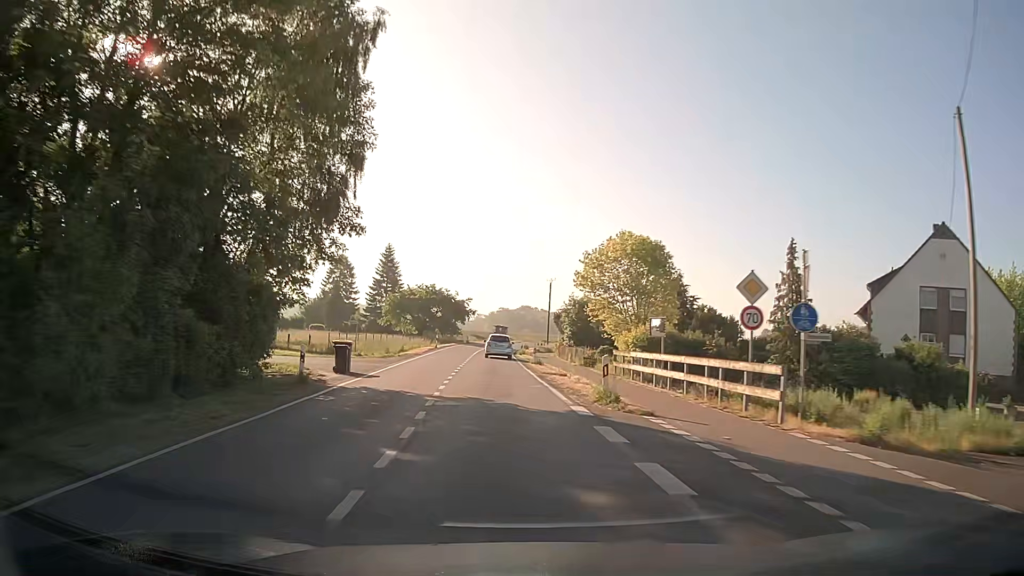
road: secondary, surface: asphalt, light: Day
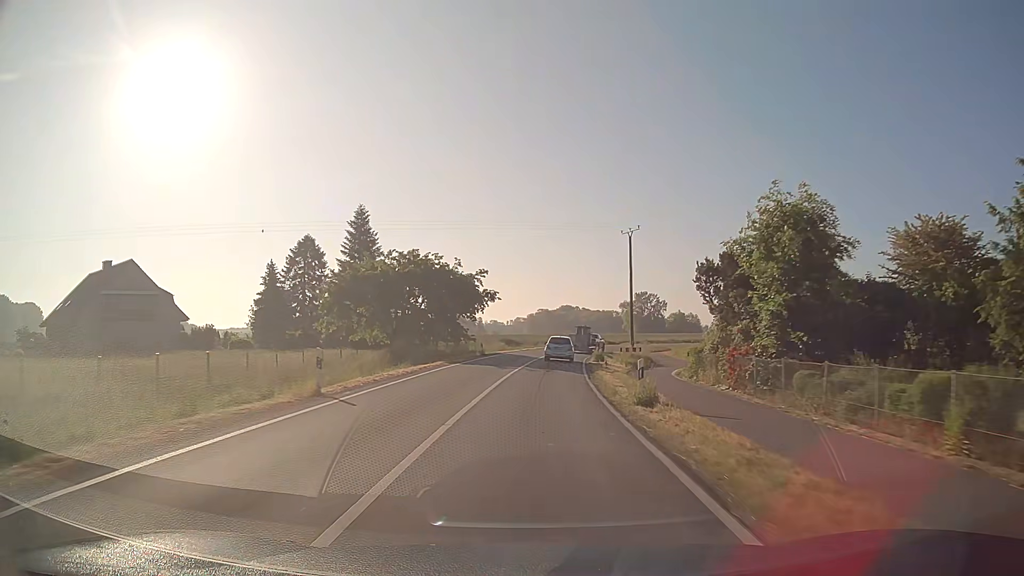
(-2.4, +42.9) m; -4°
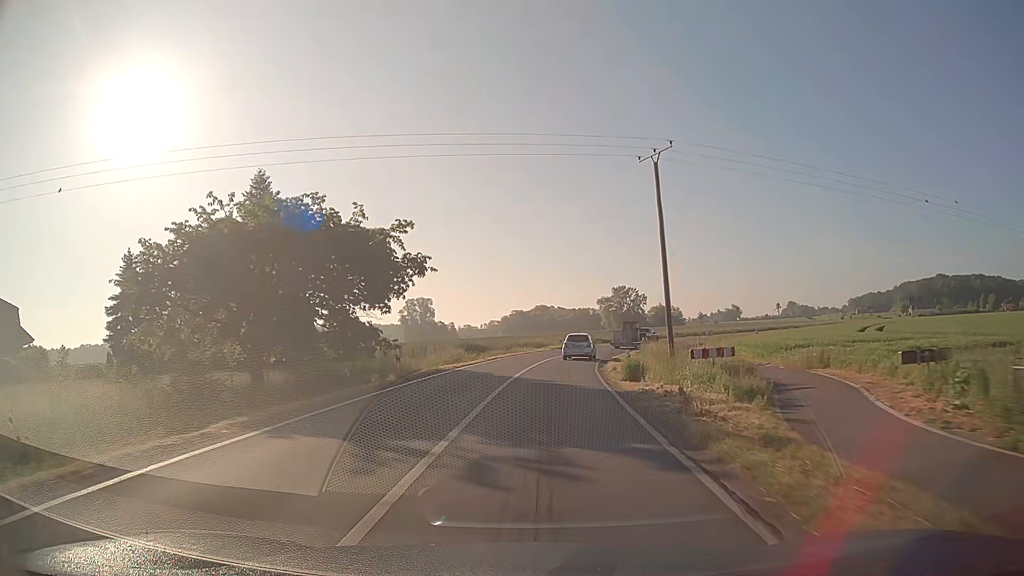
(+0.4, +21.7) m; +2°
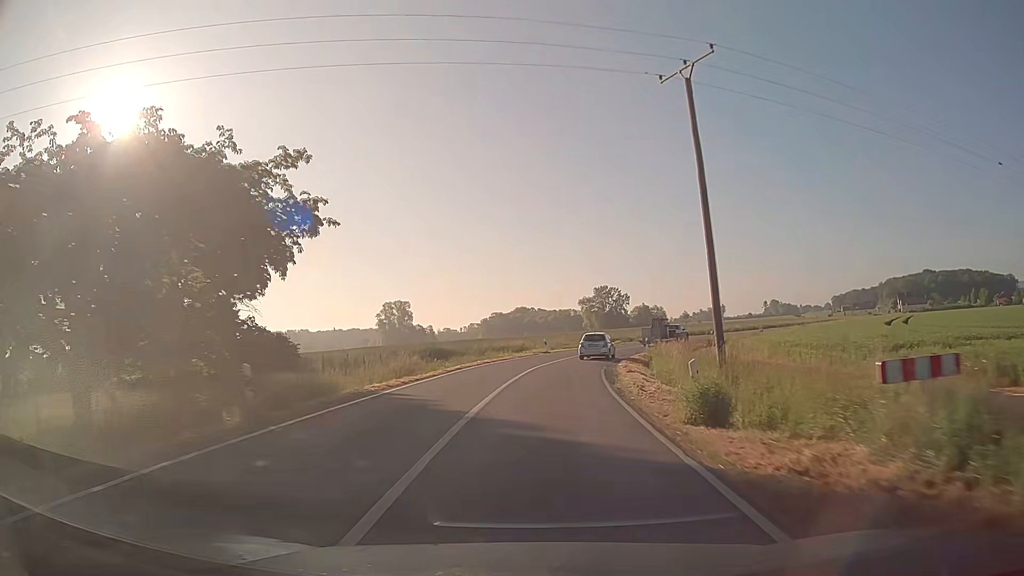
(+0.2, +10.9) m; +2°
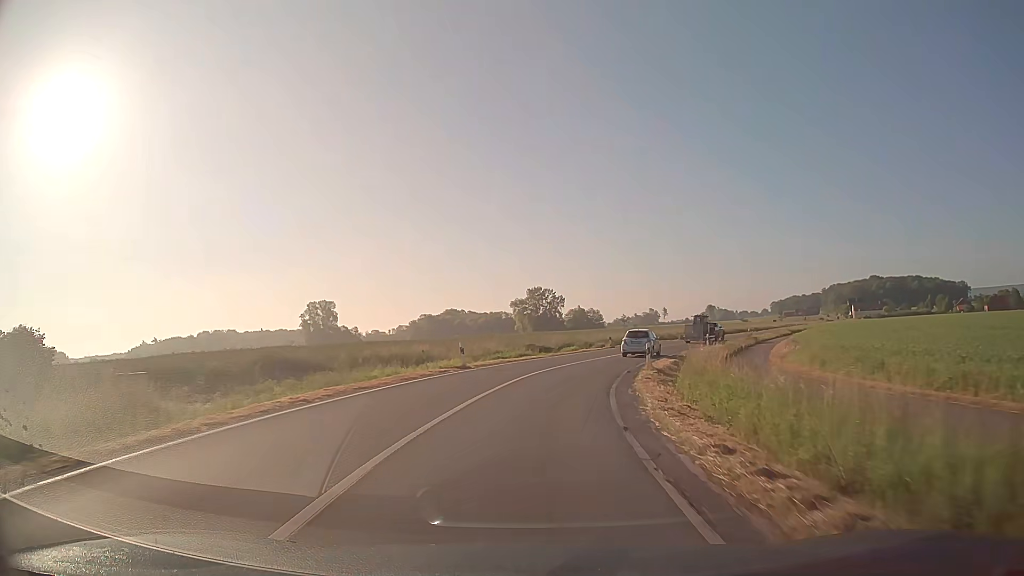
(+1.0, +21.7) m; +6°
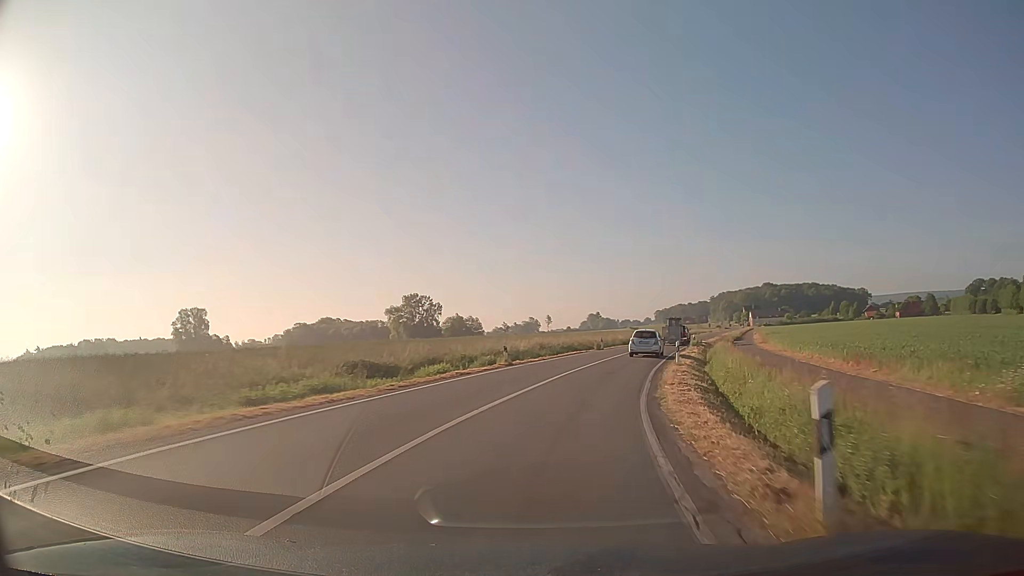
(+1.7, +21.7) m; +10°
(0, +10) (+2, +20) (+4, +30) (+7, +39) (+10, +49) (+13, +58) (+16, +68) (+19, +77) (+23, +87) (+26, +96) m
